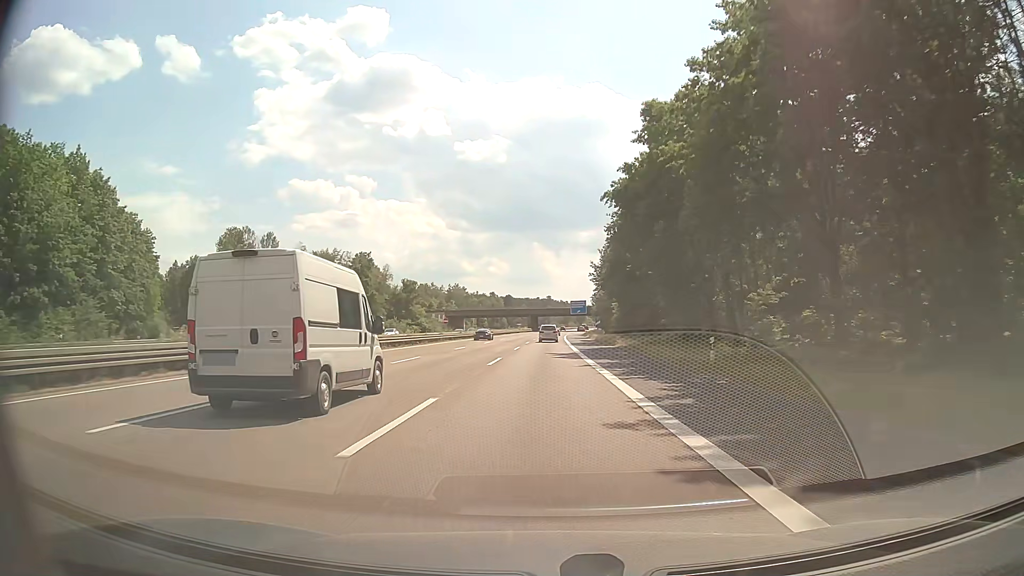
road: motorway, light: Day
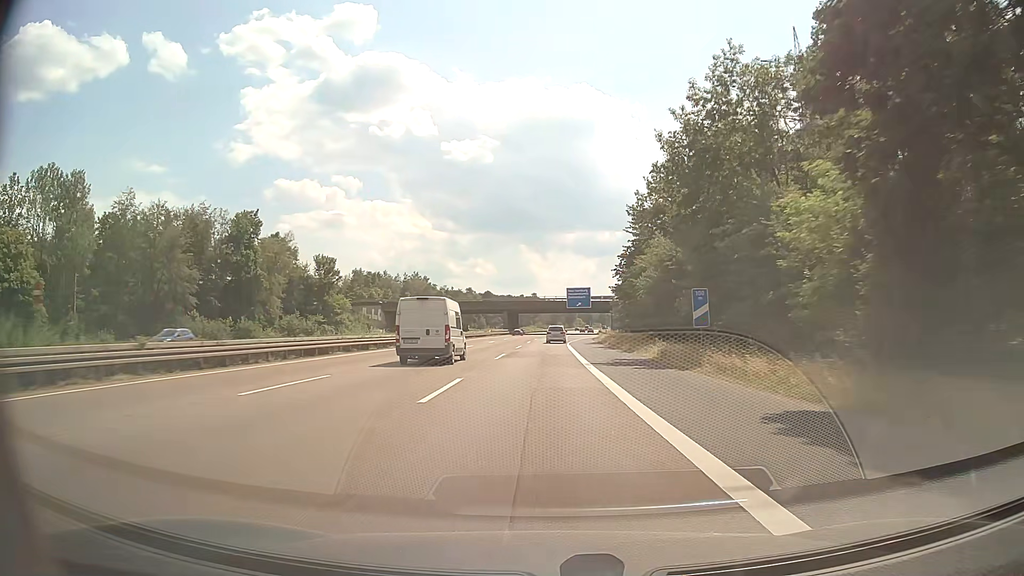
(+0.7, +66.9) m; +1°
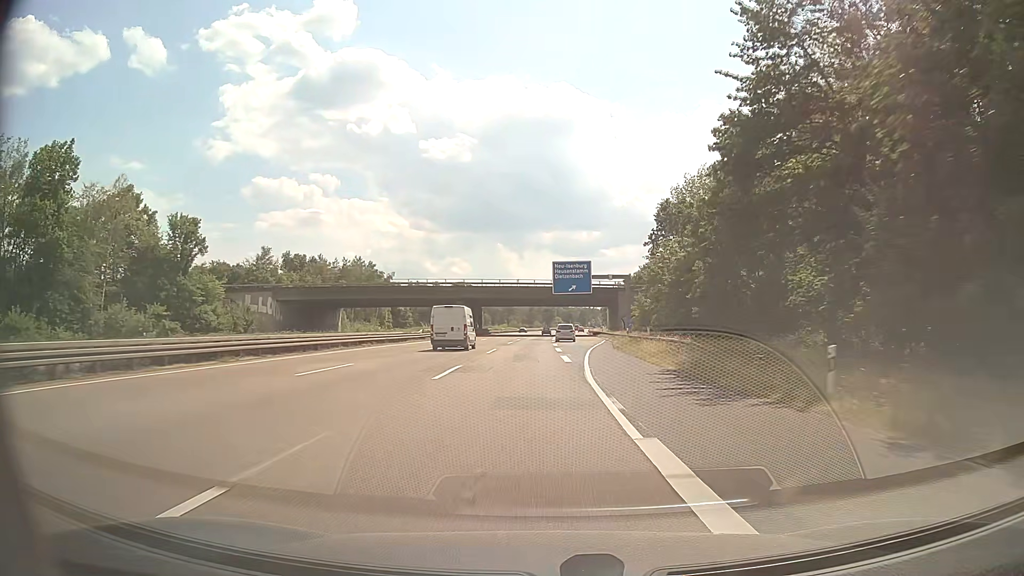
(+0.6, +49.2) m; +2°
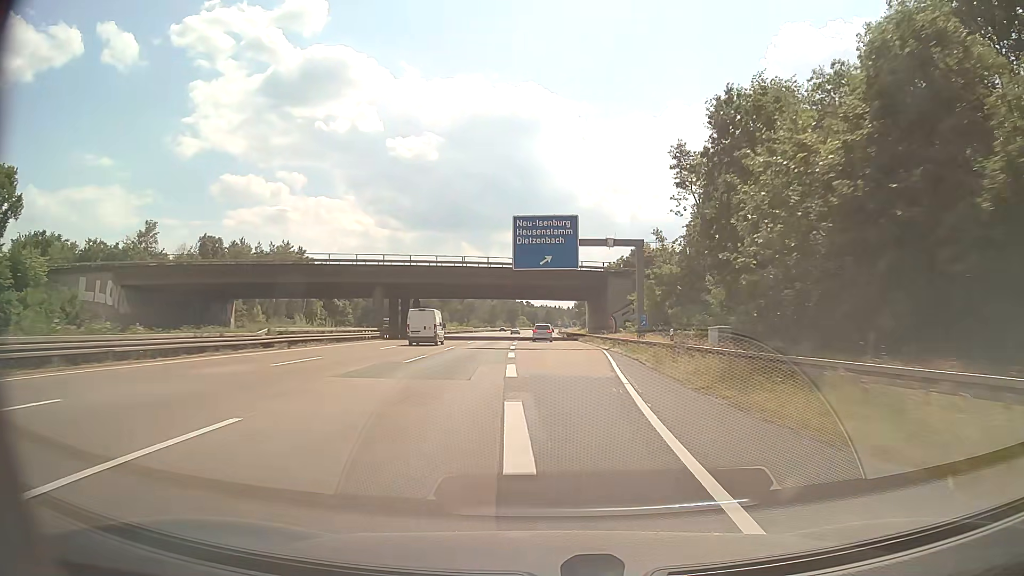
(+0.8, +32.3) m; +3°
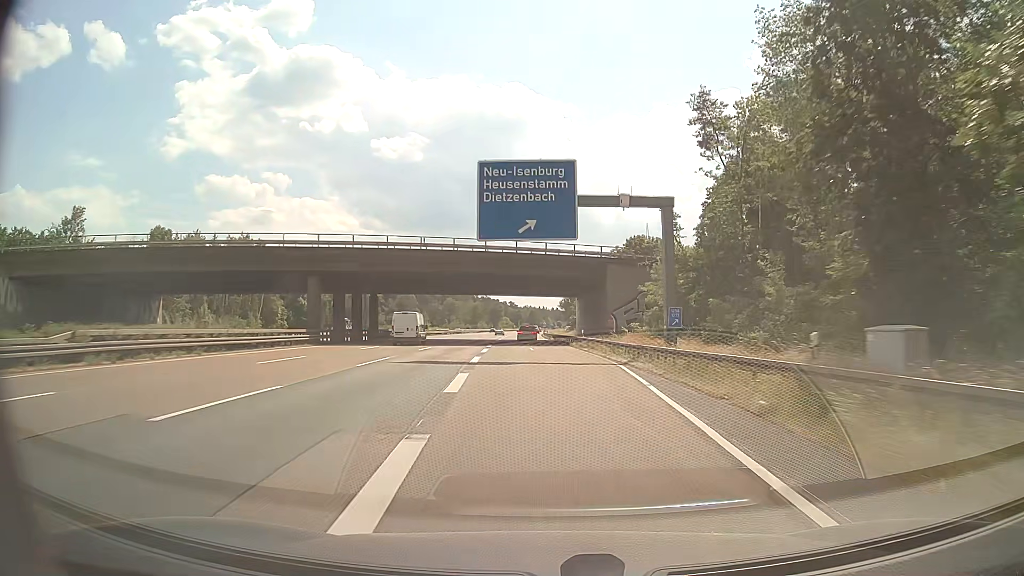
(+0.2, +15.9) m; +2°
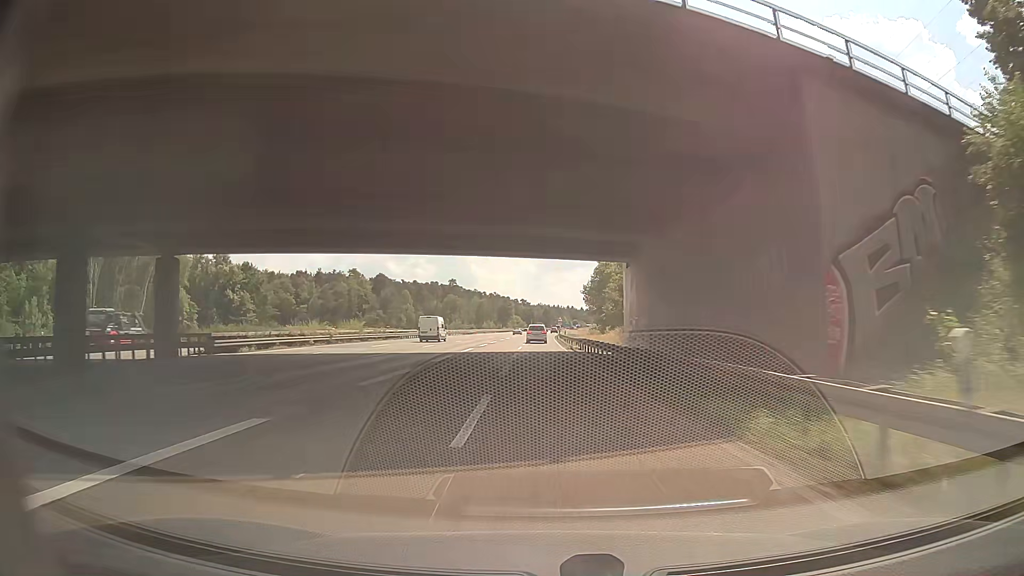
(0.0, +46.7) m; -1°
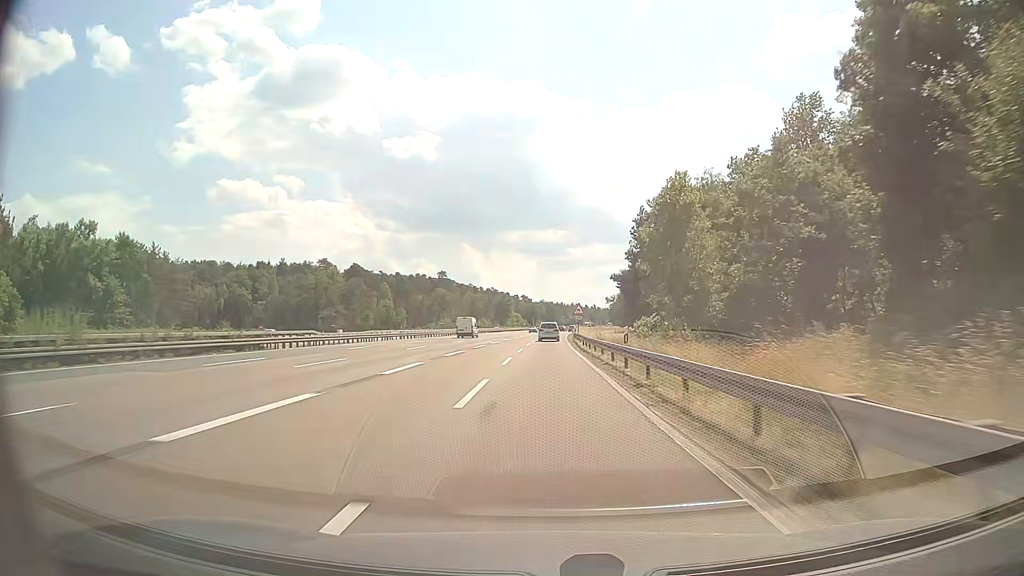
(-0.5, +44.4) m; -1°
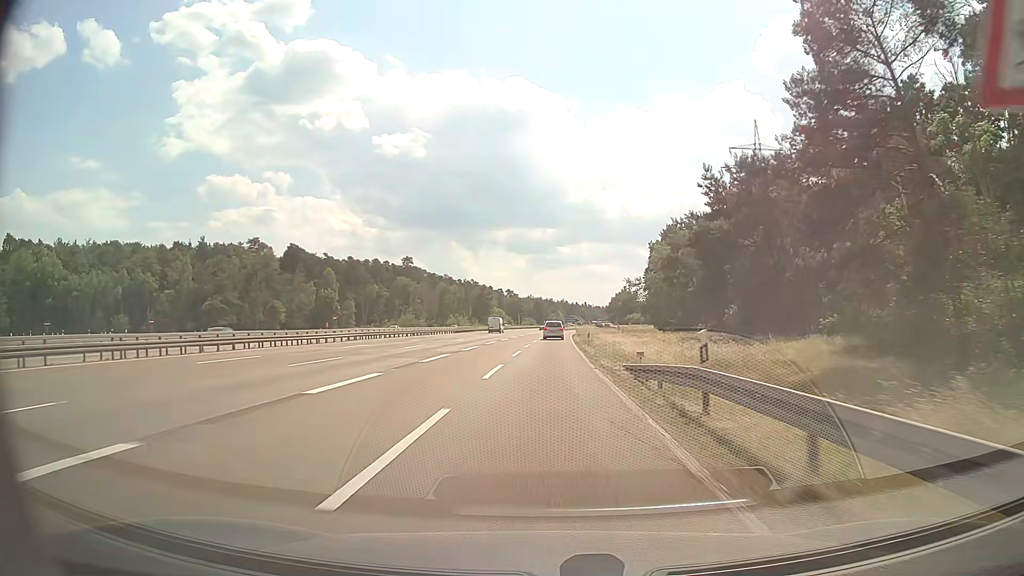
(+1.2, +53.8) m; +2°
(0, +10) (0, +20) (0, +30) (0, +40) (0, +50) (+1, +60) (+1, +70) (+1, +80) (+2, +90) (+3, +100) m
